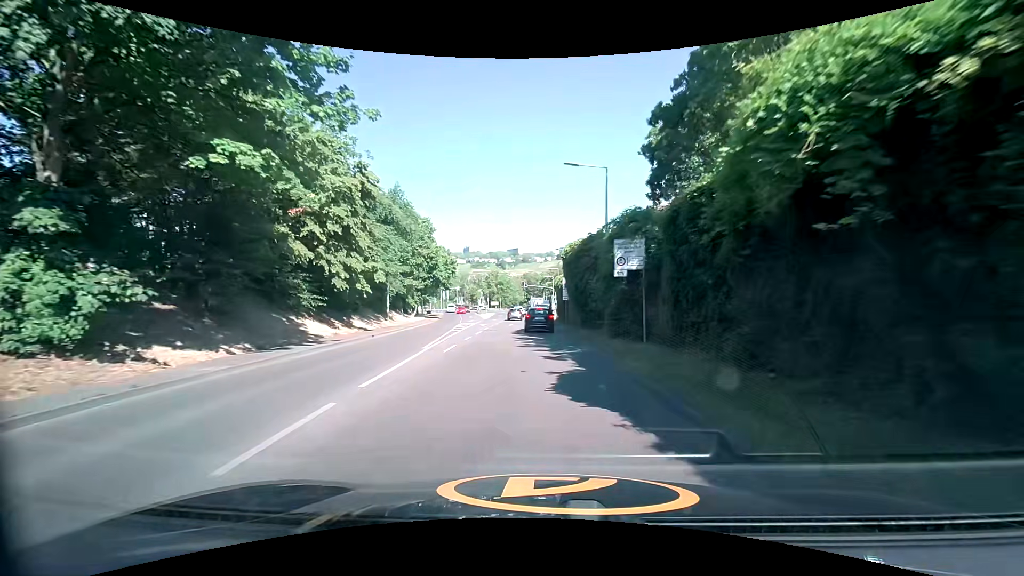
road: secondary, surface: asphalt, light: Day
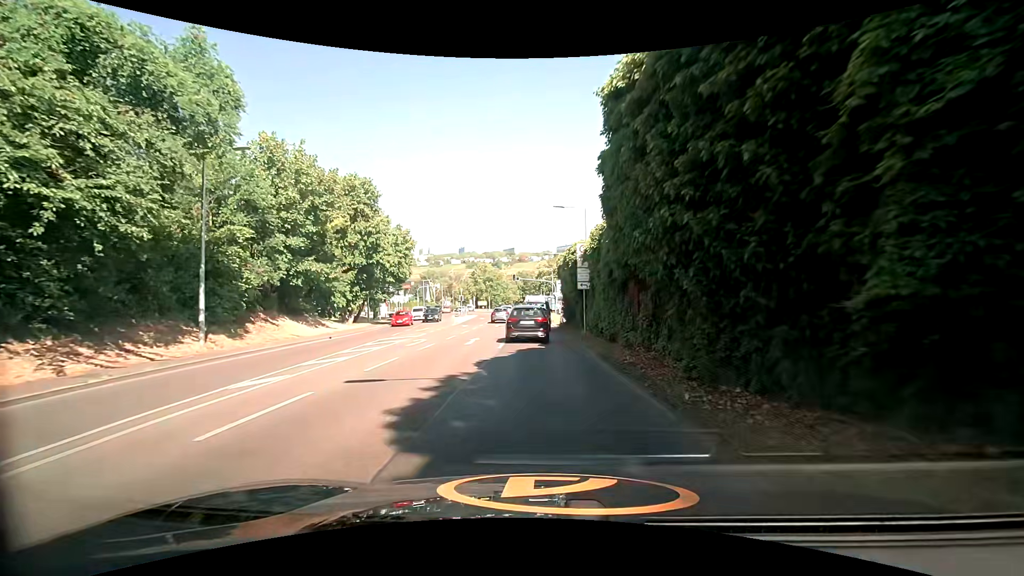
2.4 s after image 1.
(+0.1, +22.3) m; -1°
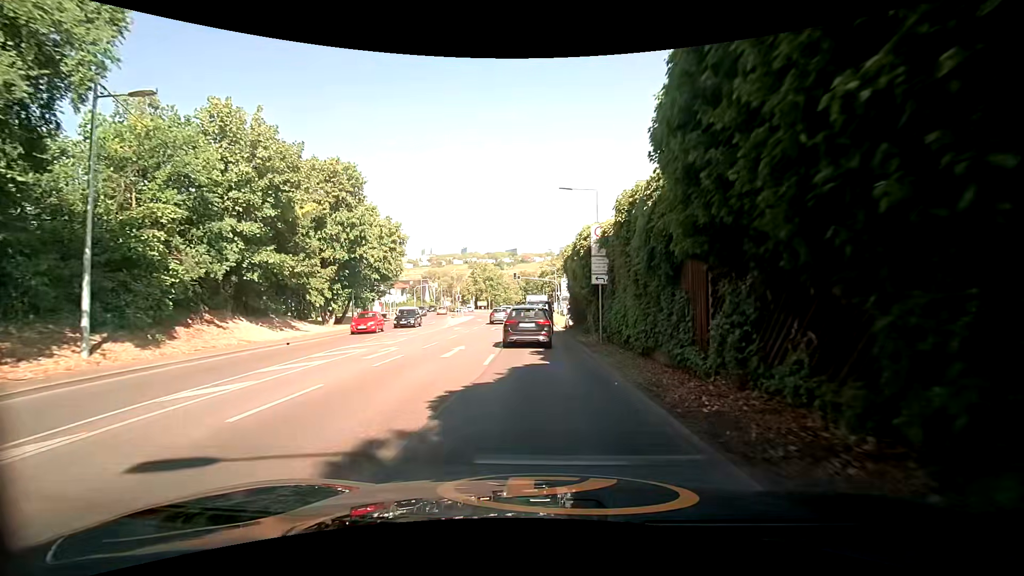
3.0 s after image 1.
(+0.1, +5.1) m; +1°
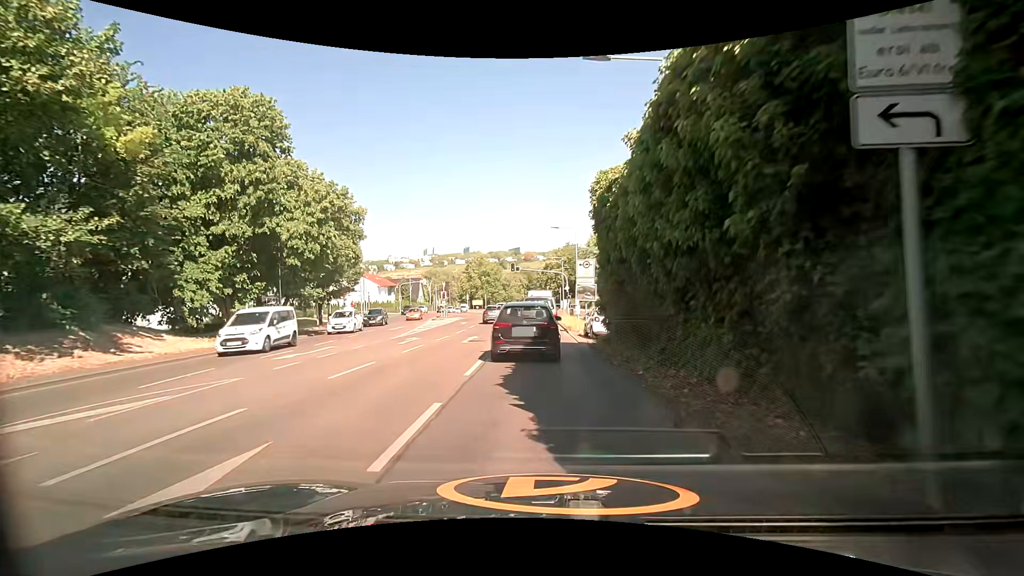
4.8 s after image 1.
(-0.1, +14.2) m; 0°
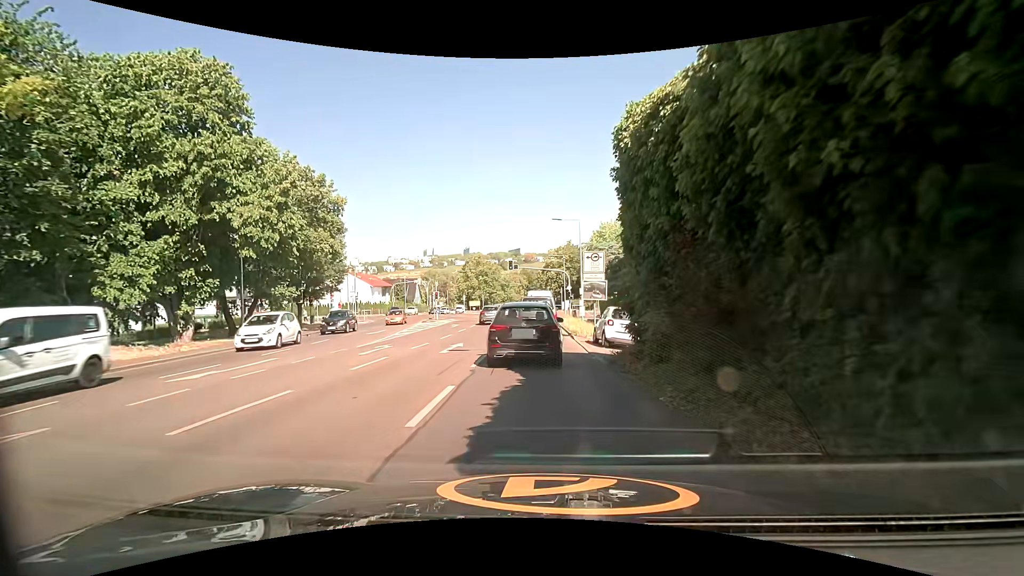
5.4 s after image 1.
(0.0, +4.4) m; -1°
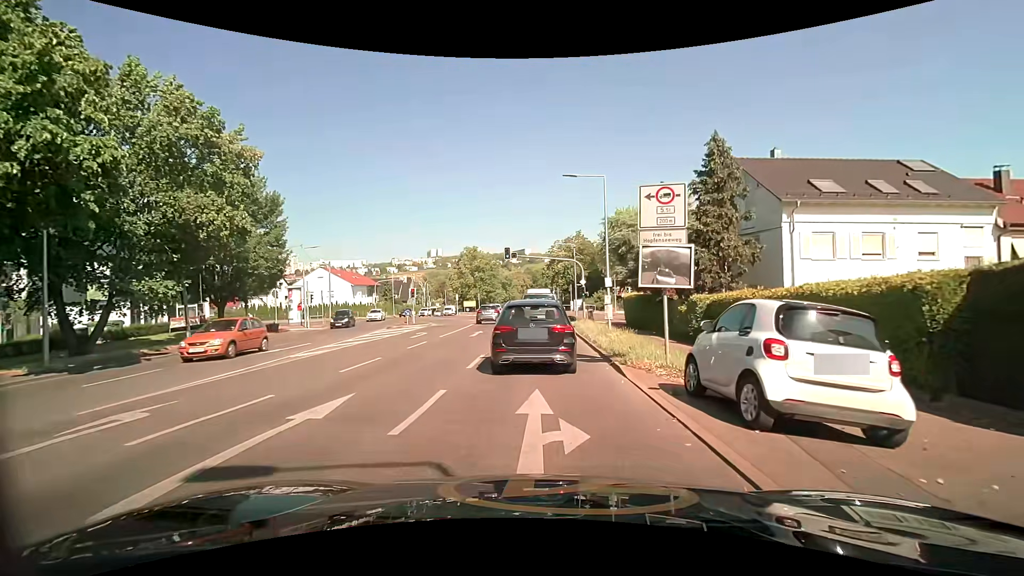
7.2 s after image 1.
(0.0, +12.5) m; +1°
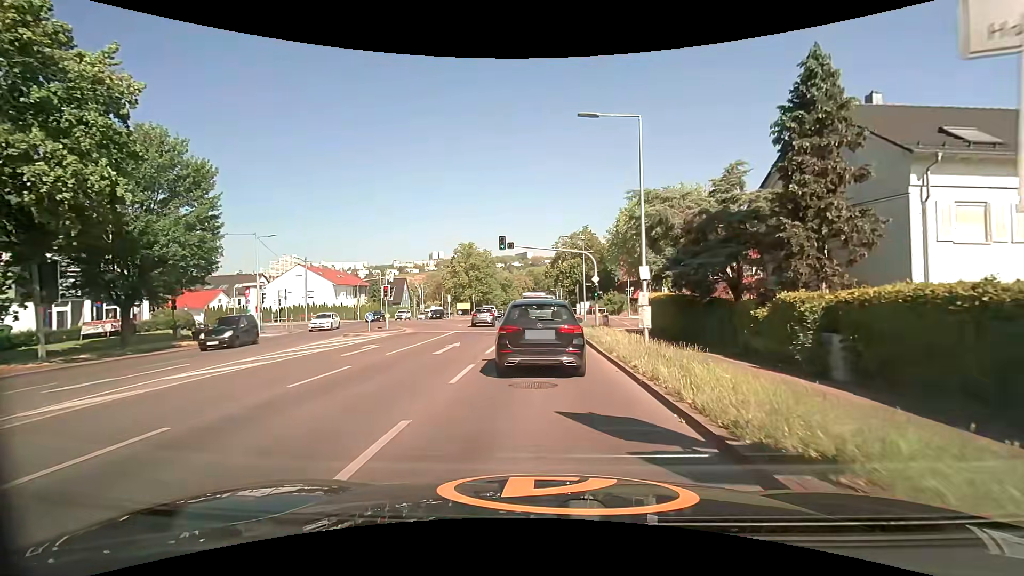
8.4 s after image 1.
(-0.1, +8.4) m; -2°
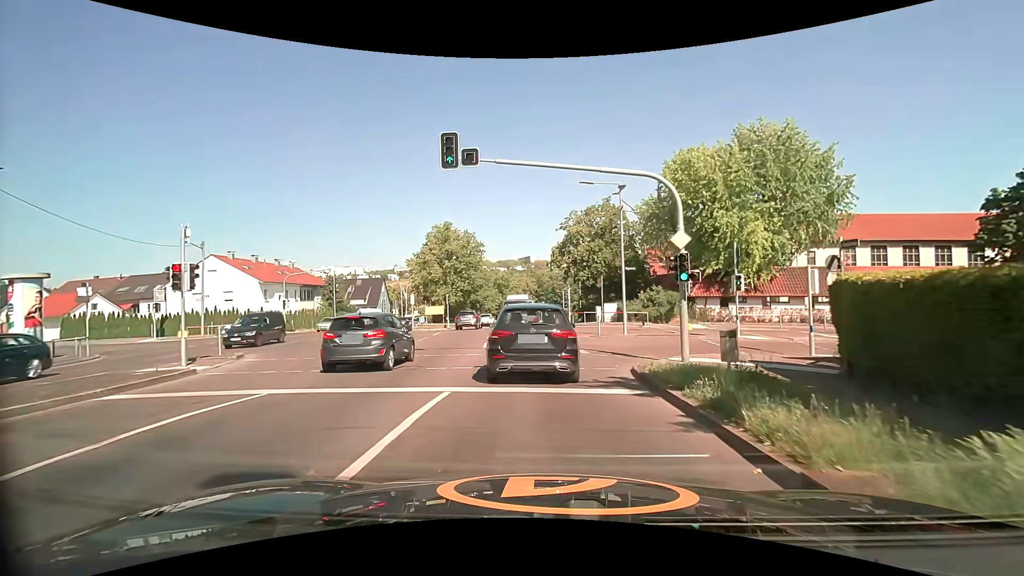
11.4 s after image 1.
(+0.3, +21.2) m; +1°
(0, +10) (-1, +20) (-1, +30) (-2, +40) (-3, +50) (-3, +60) (-4, +70) (-3, +80) (-3, +90) (-1, +100) m
